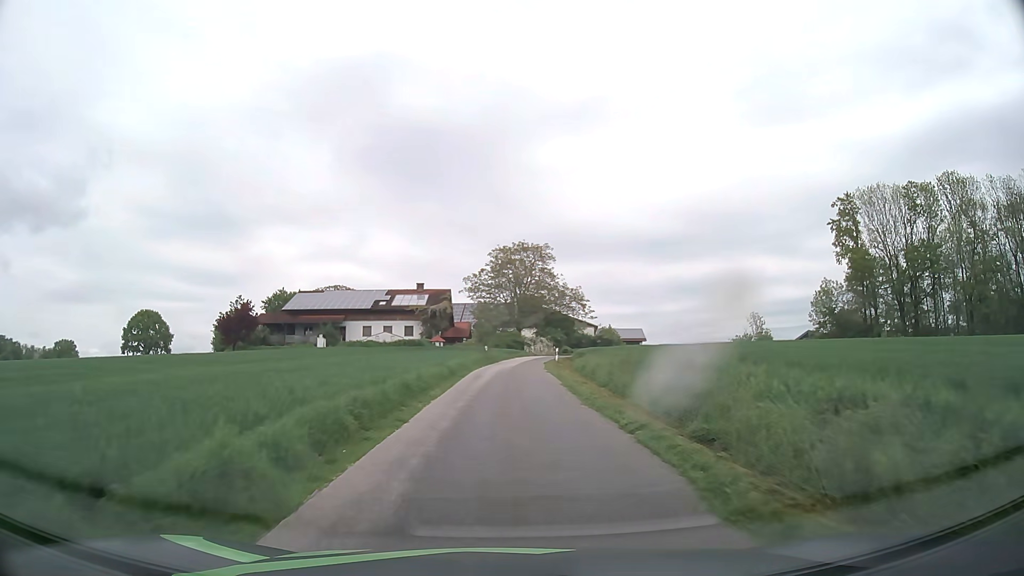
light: Day
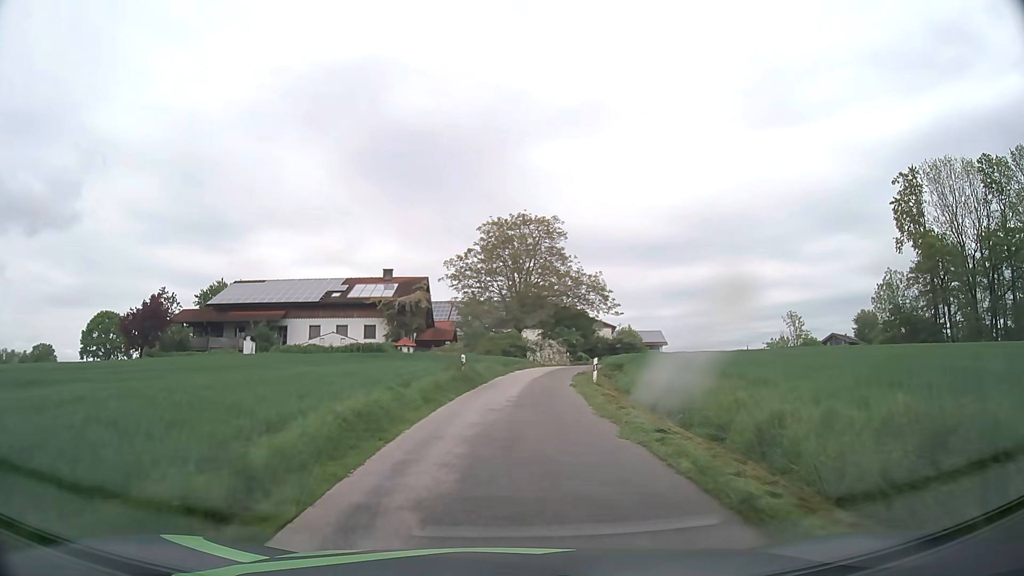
(0.0, +20.5) m; 0°
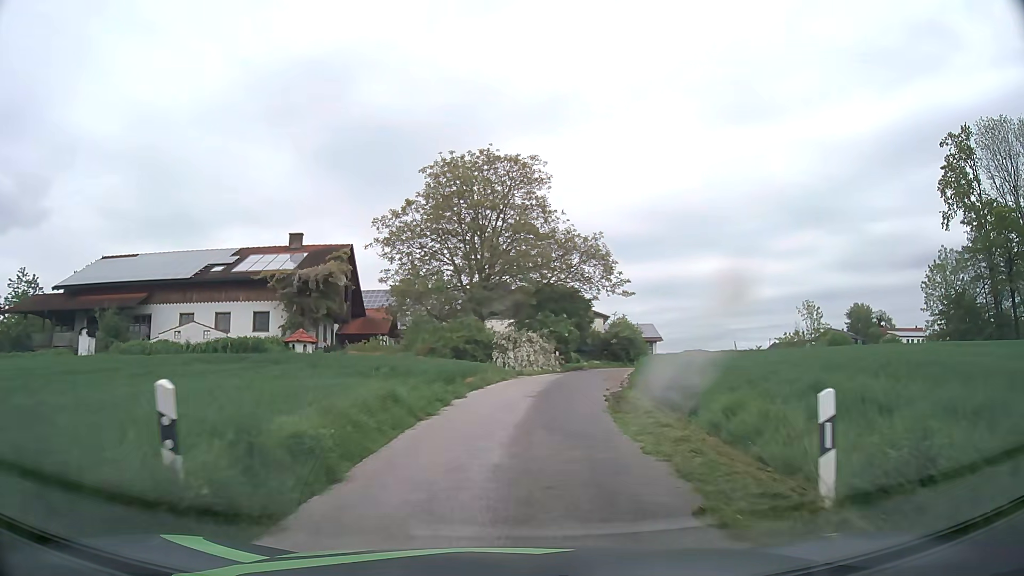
(+0.5, +19.3) m; +3°
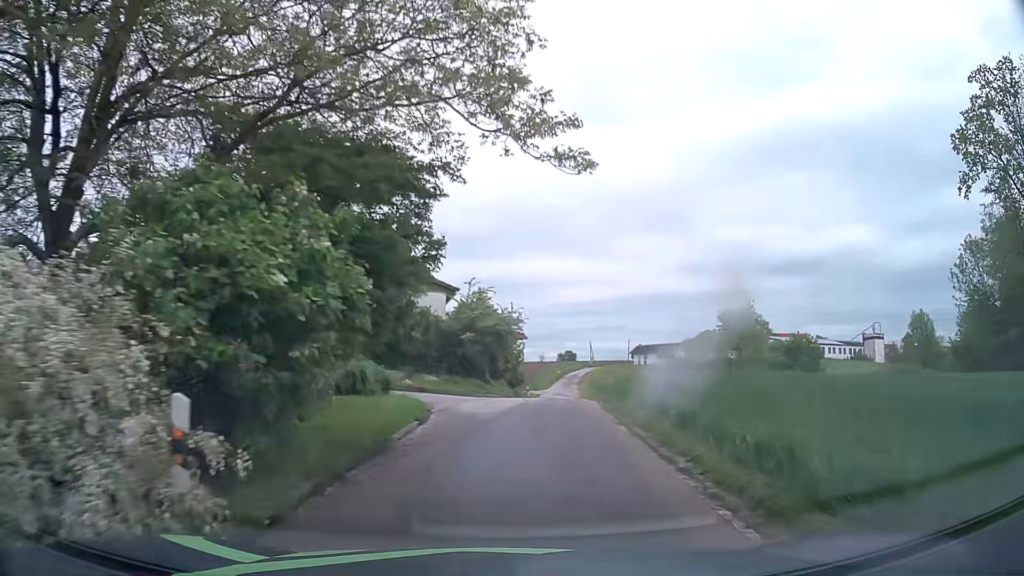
(+3.1, +29.6) m; +14°
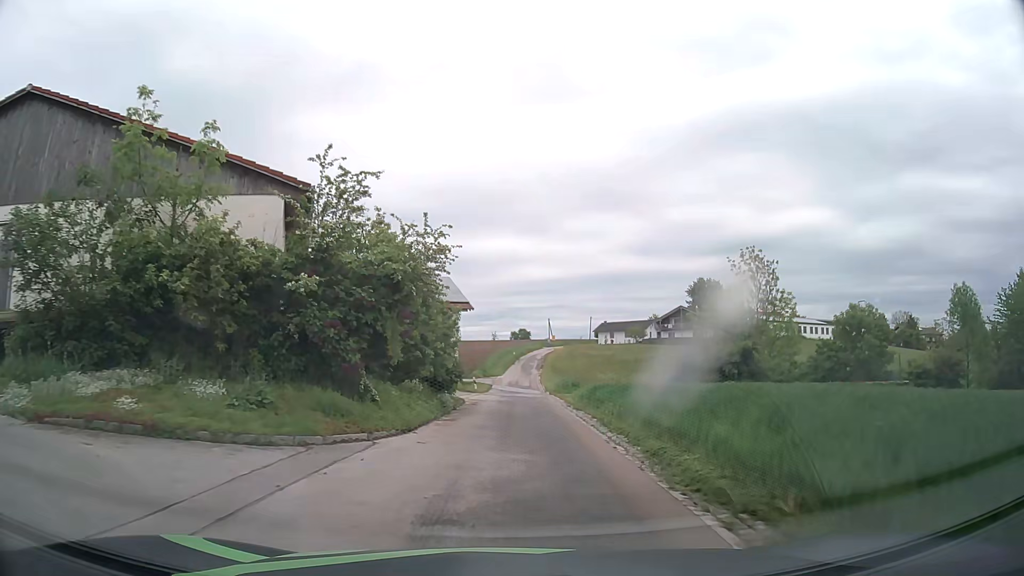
(+1.0, +17.9) m; +5°
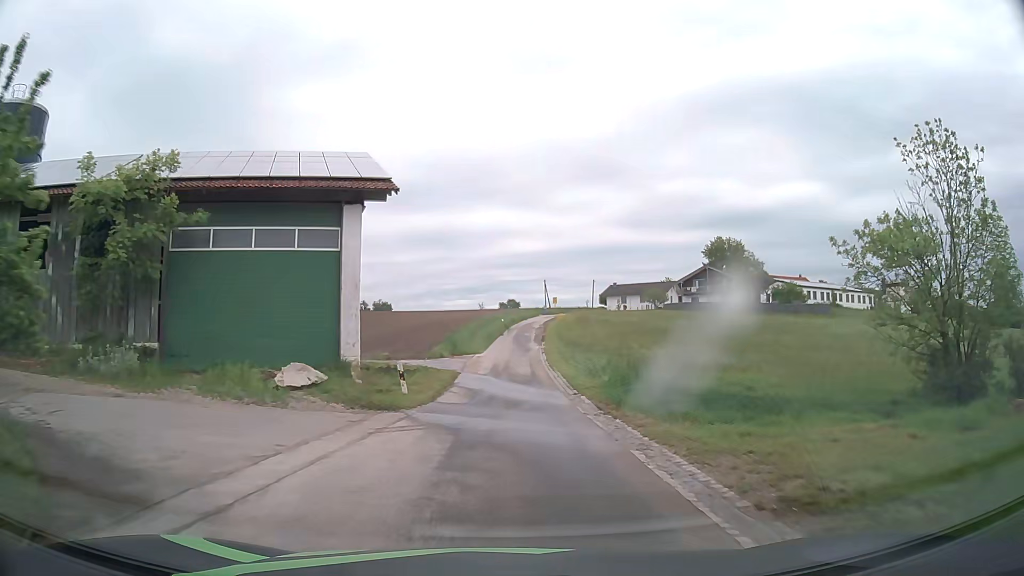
(+0.3, +27.0) m; +1°
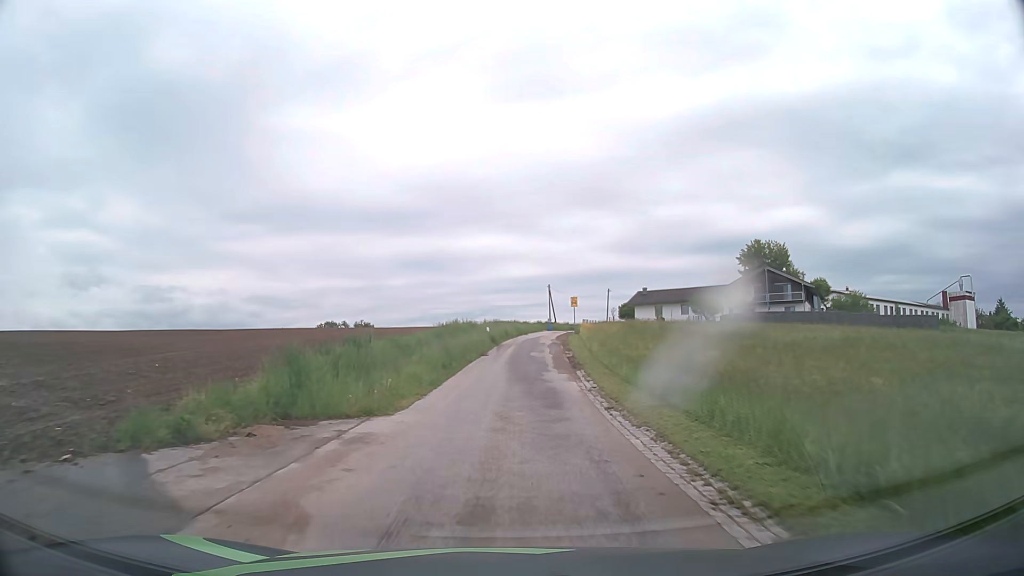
(+0.2, +30.7) m; 0°
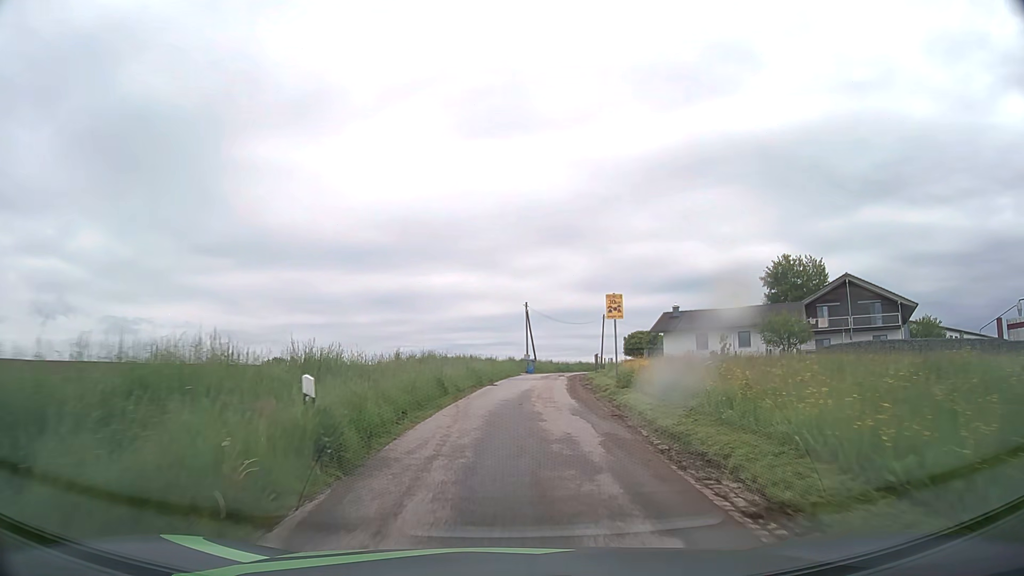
(+0.8, +30.4) m; +3°
(0, +10) (+1, +20) (+1, +30) (+2, +40) (+4, +50) (+6, +59) (+9, +69) (+13, +78) (+18, +87) (+23, +96) m
